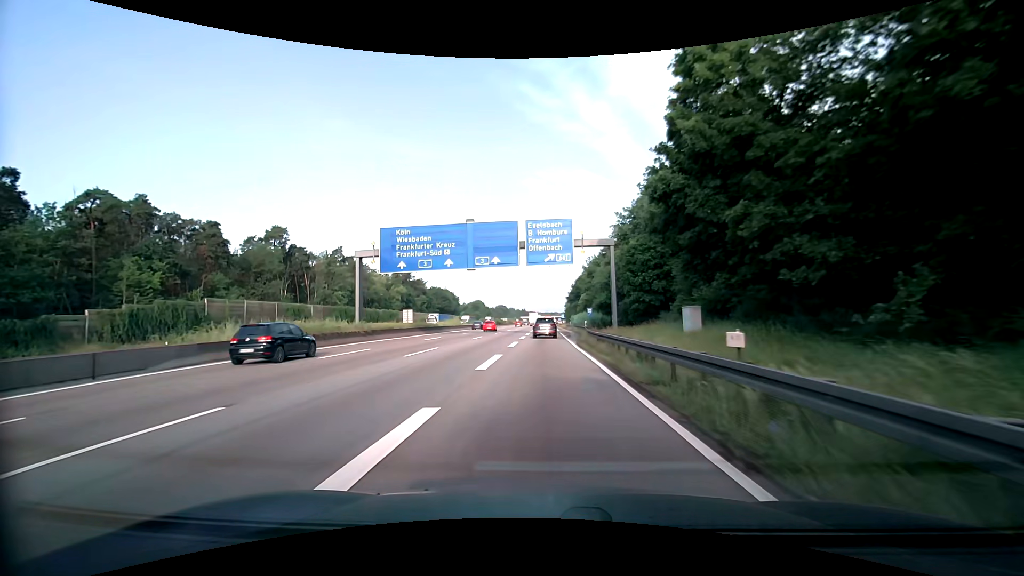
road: motorway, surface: asphalt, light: Day
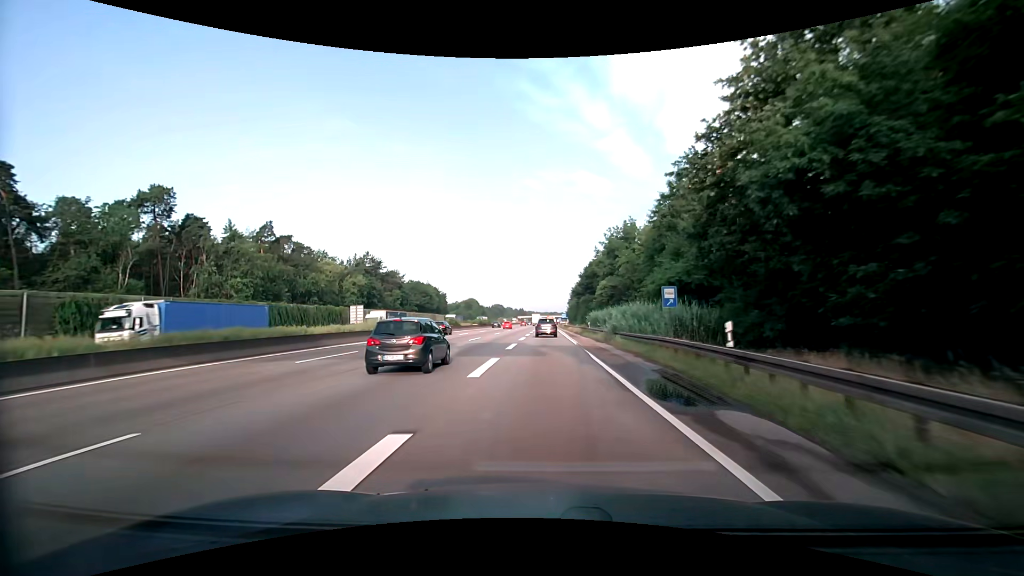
(+0.1, +37.8) m; +1°
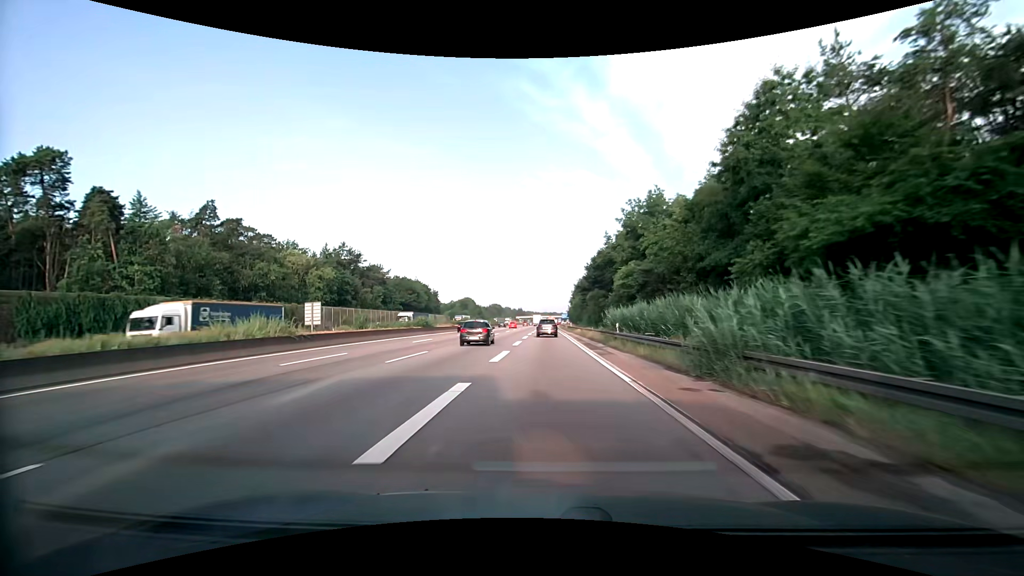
(-0.1, +19.3) m; 0°
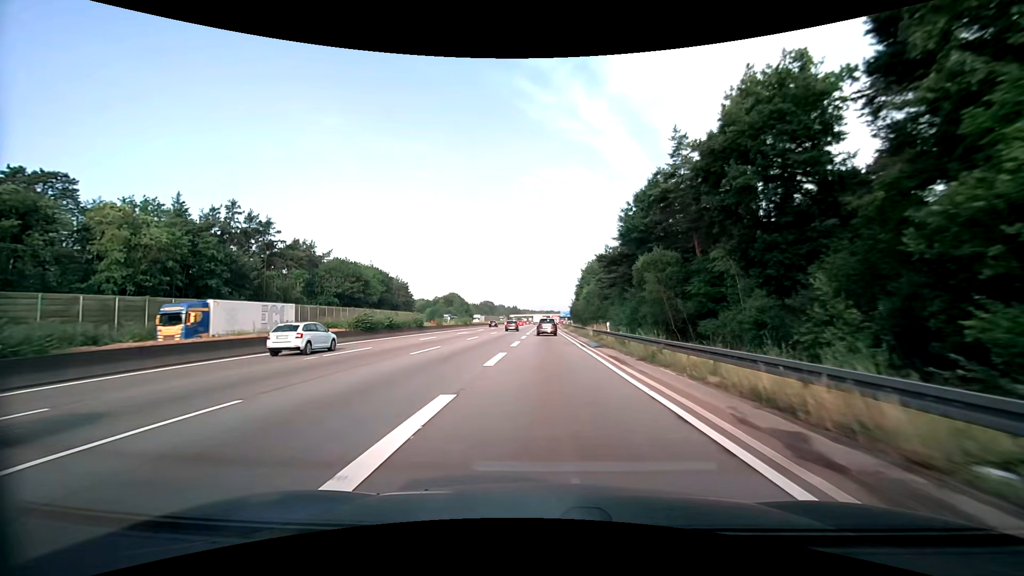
(+0.1, +50.4) m; 0°
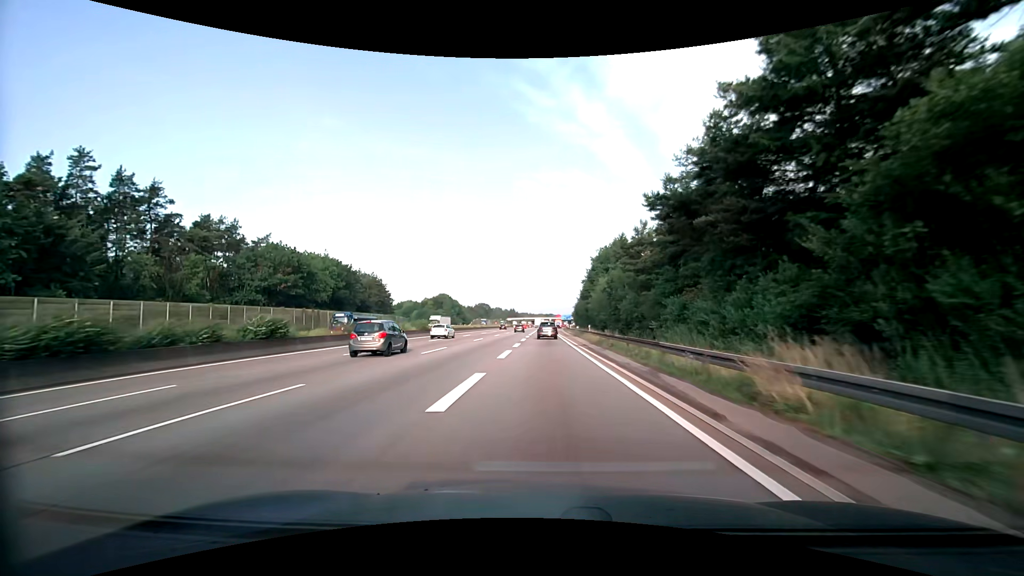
(+0.1, +31.6) m; 0°
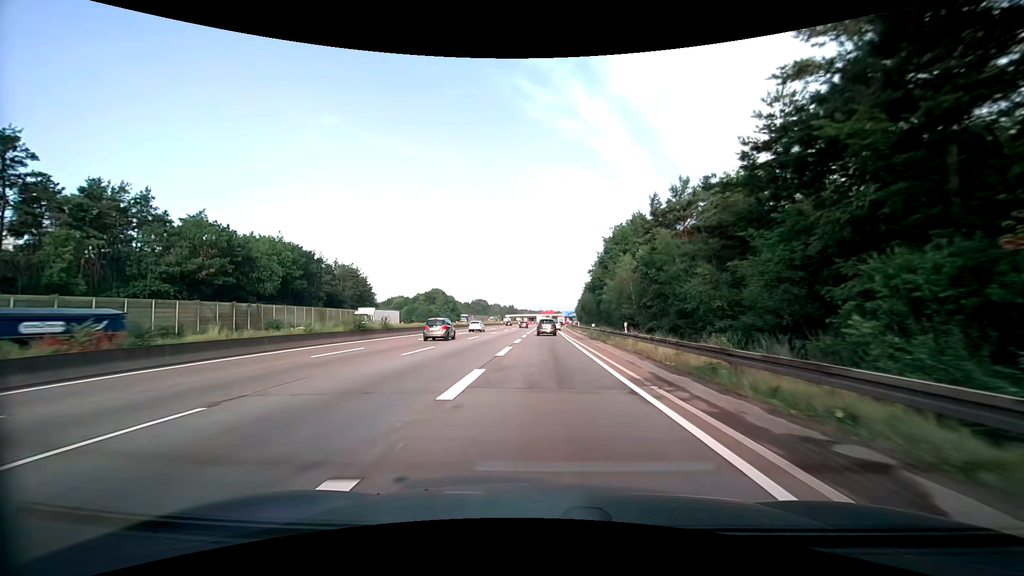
(-0.1, +21.6) m; 0°
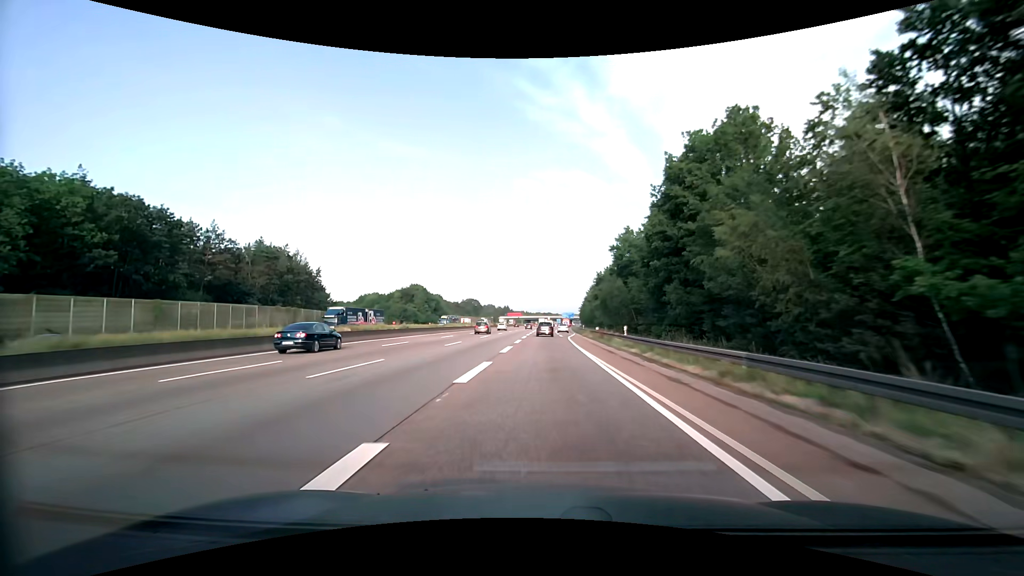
(-0.1, +44.3) m; 0°
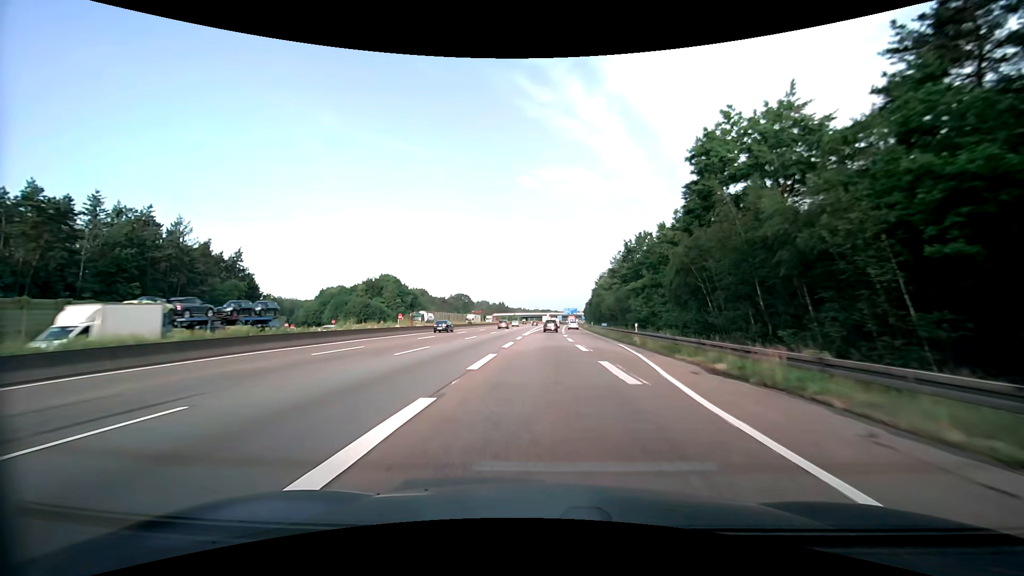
(0.0, +45.9) m; 0°
(0, +10) (0, +20) (0, +30) (0, +40) (0, +50) (+1, +60) (+1, +70) (+1, +80) (+2, +90) (+2, +100) m
